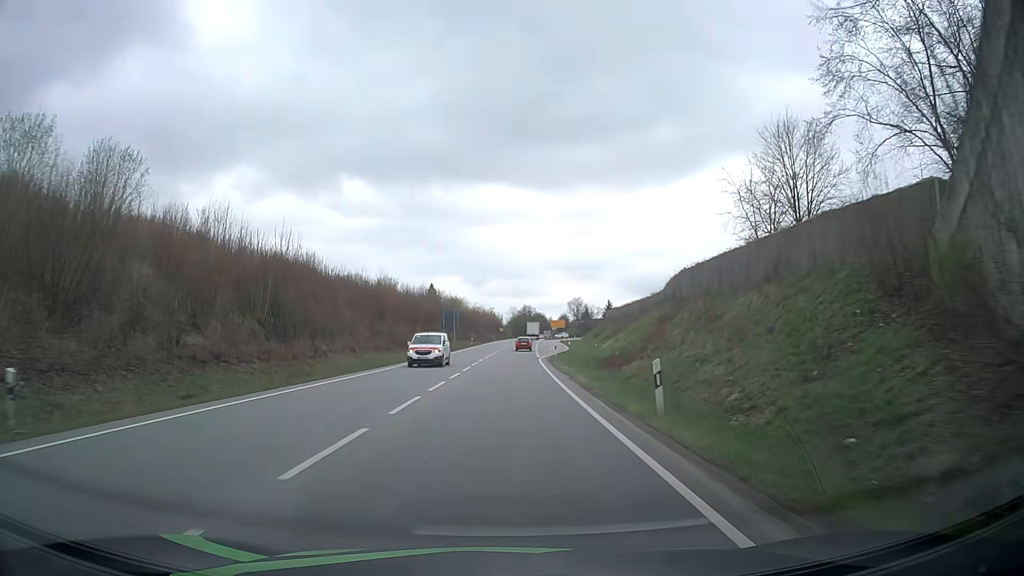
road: primary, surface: asphalt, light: Day
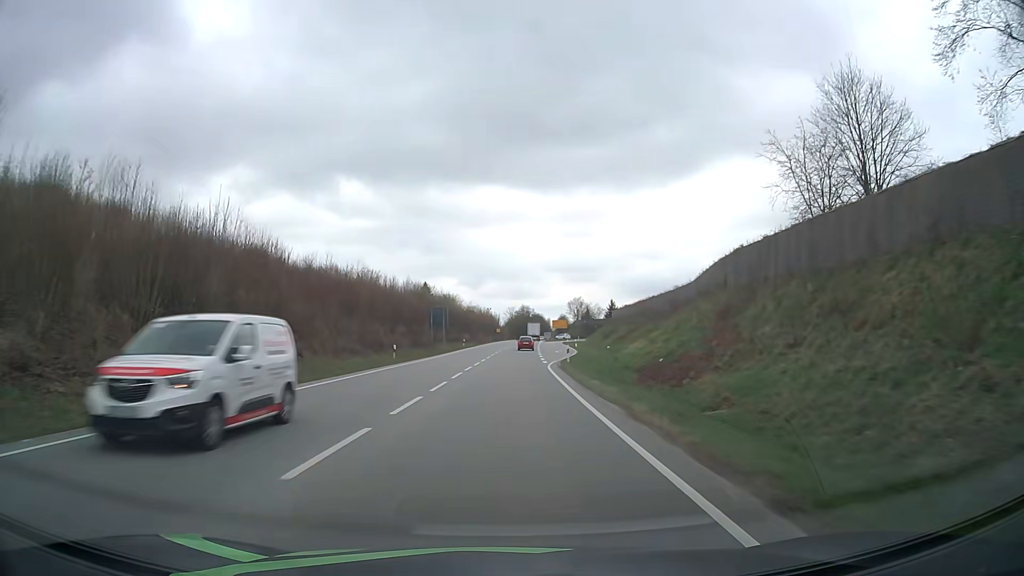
(0.0, +12.2) m; 0°
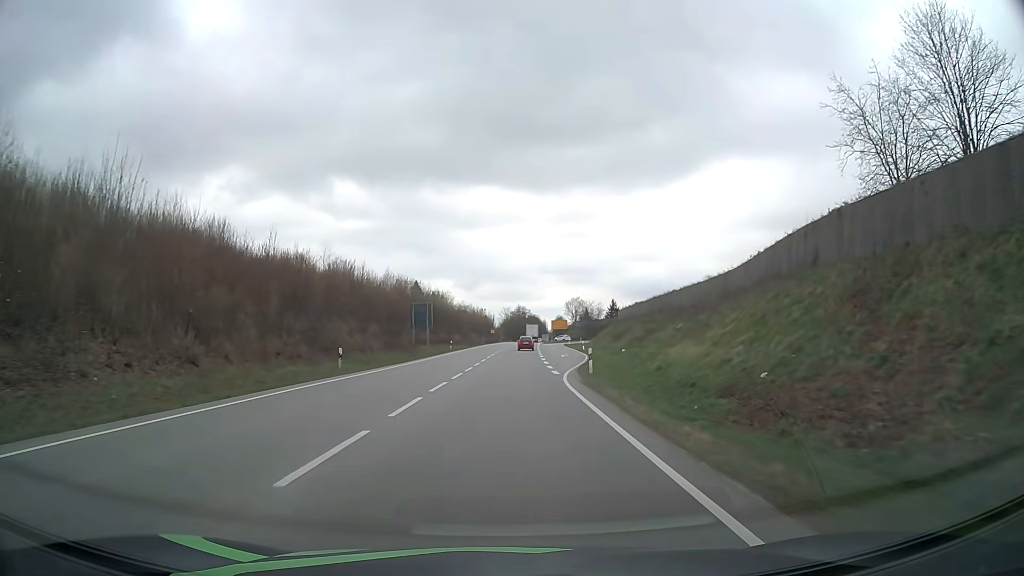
(0.0, +12.2) m; +1°
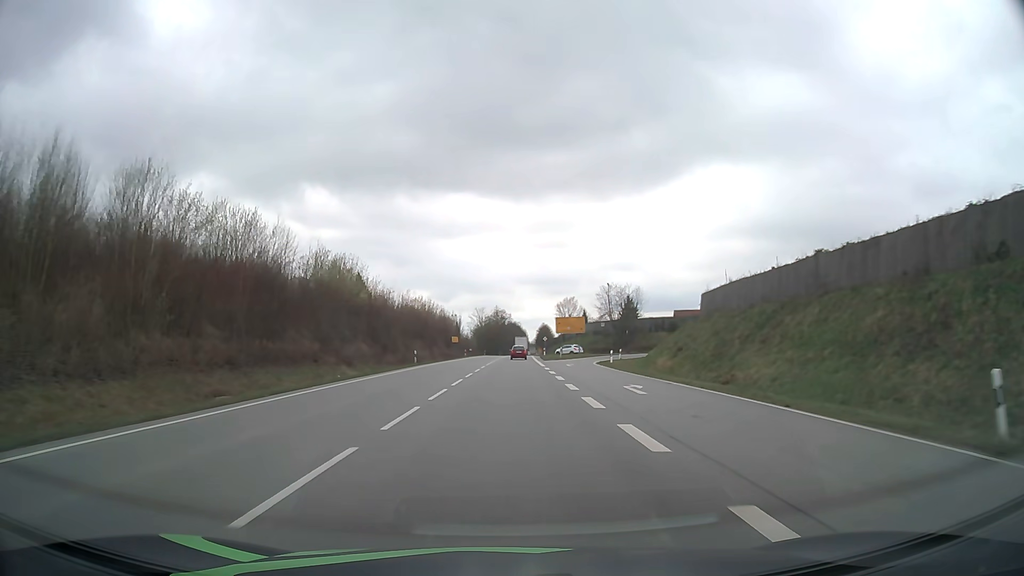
(+1.1, +60.8) m; +2°
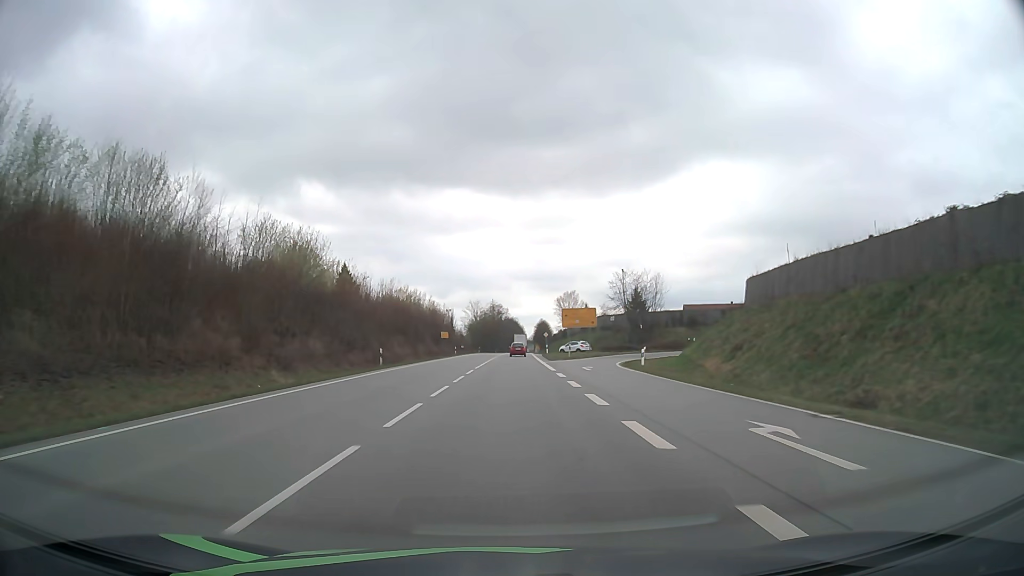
(0.0, +12.1) m; 0°
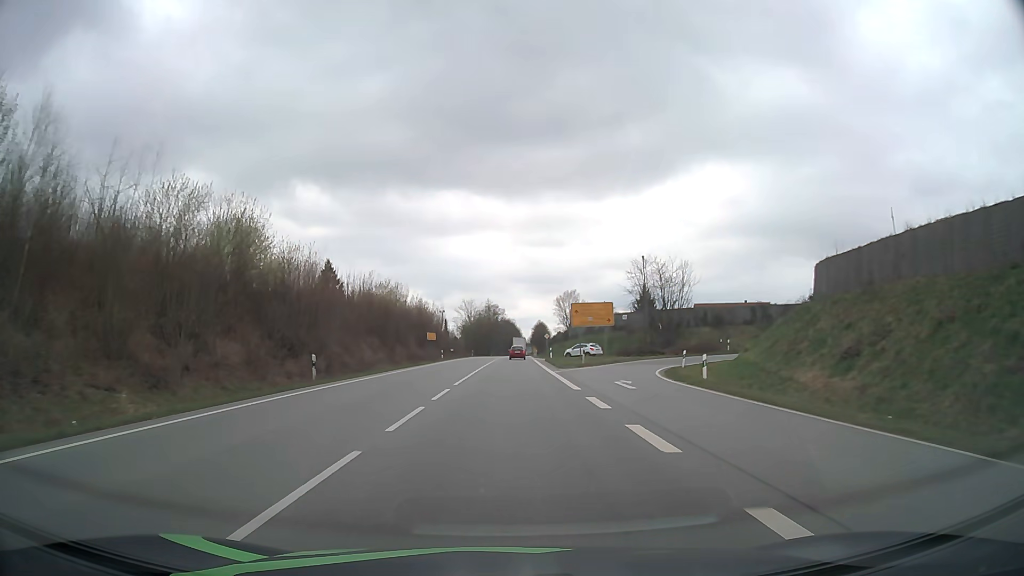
(0.0, +12.1) m; 0°
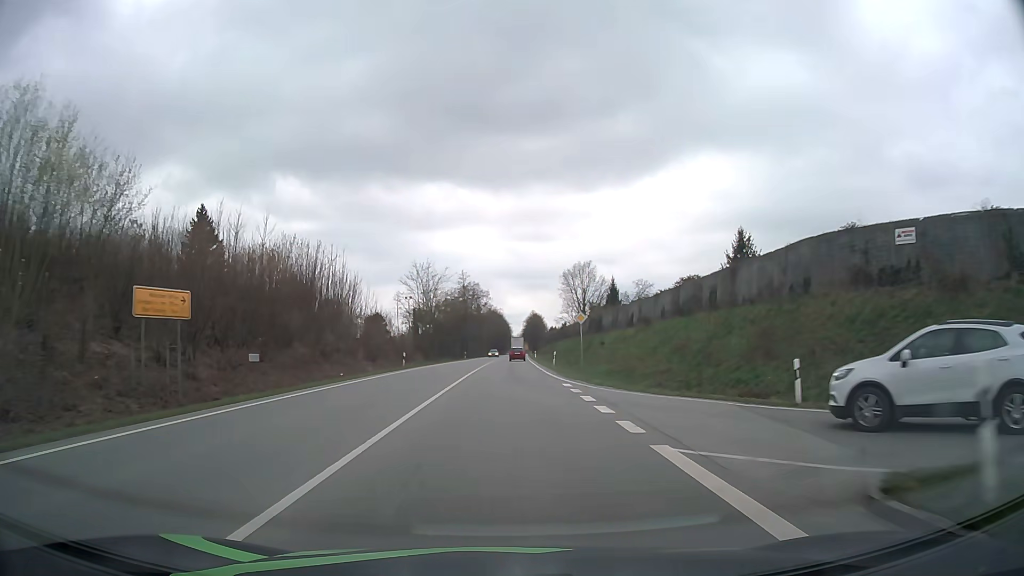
(+0.7, +59.9) m; +1°
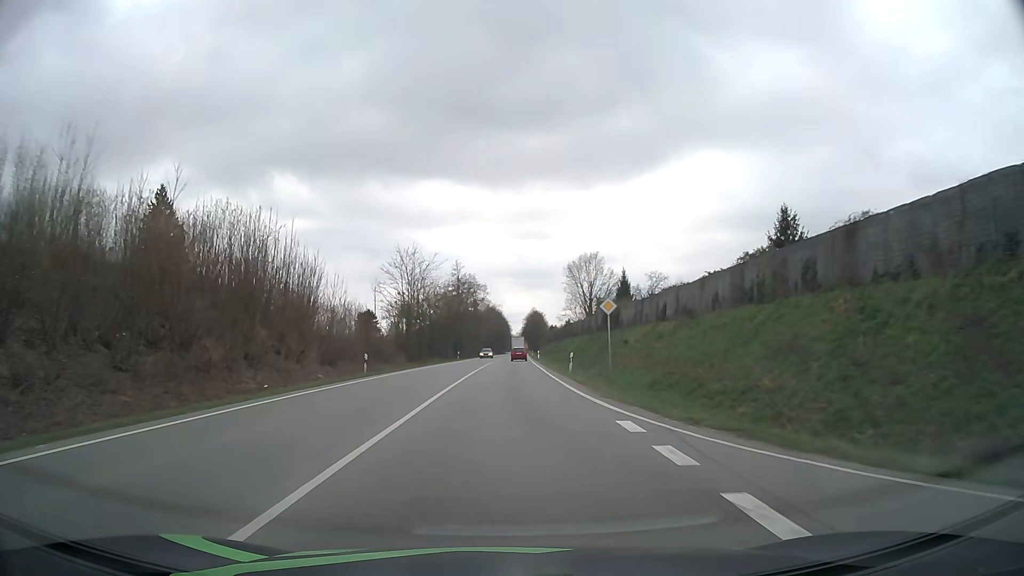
(0.0, +11.9) m; 0°
(0, +10) (0, +20) (0, +30) (0, +40) (0, +50) (0, +60) (0, +70) (+1, +80) (+1, +90) (+1, +100) m
